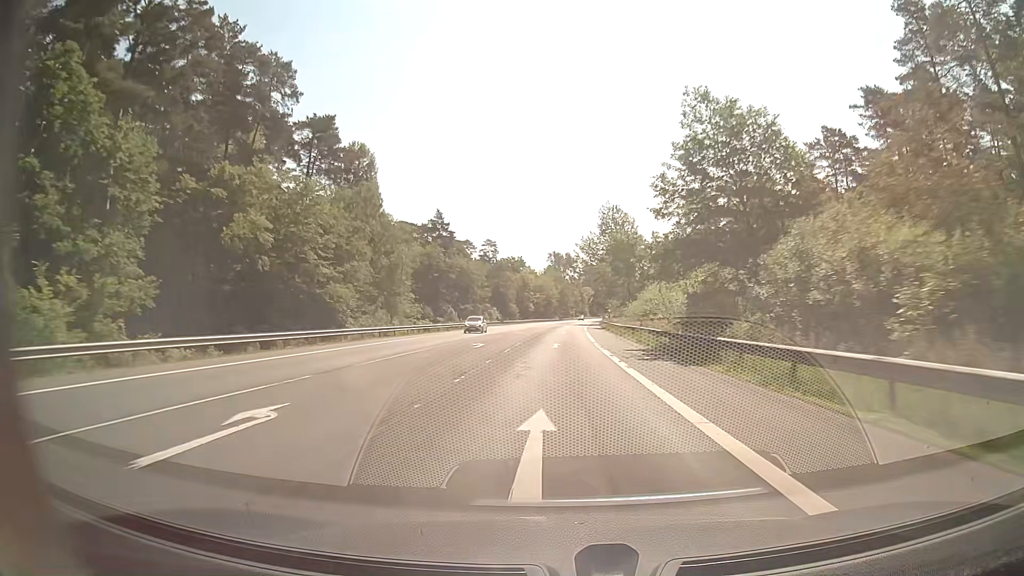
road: secondary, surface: asphalt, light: Day
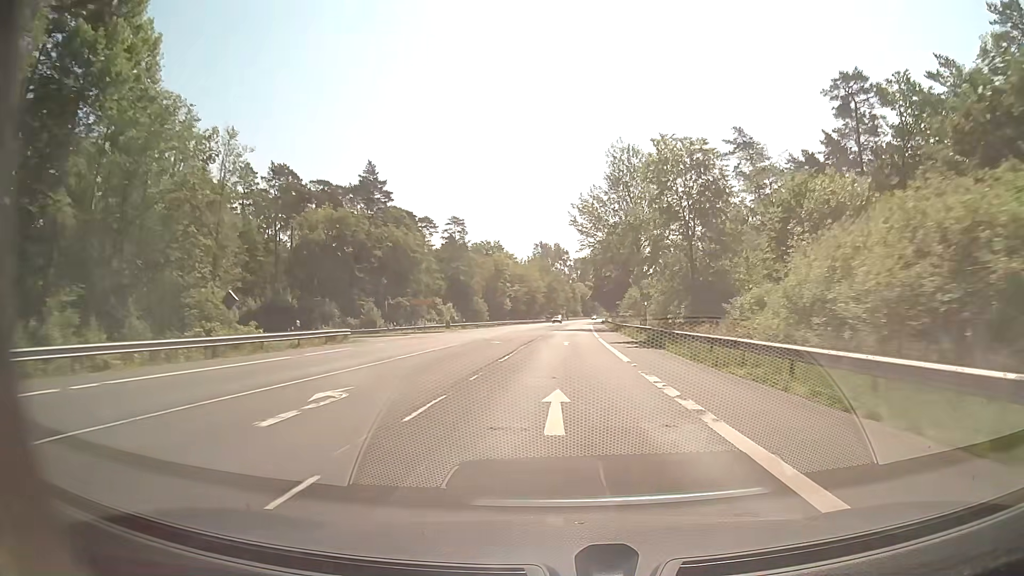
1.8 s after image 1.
(+0.4, +47.5) m; +1°
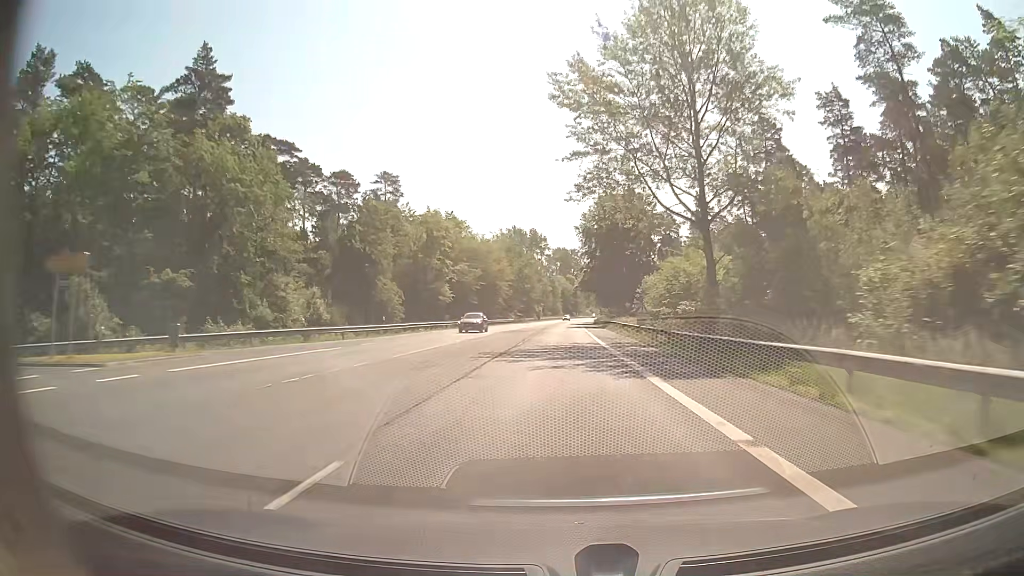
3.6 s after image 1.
(+0.7, +47.4) m; +2°
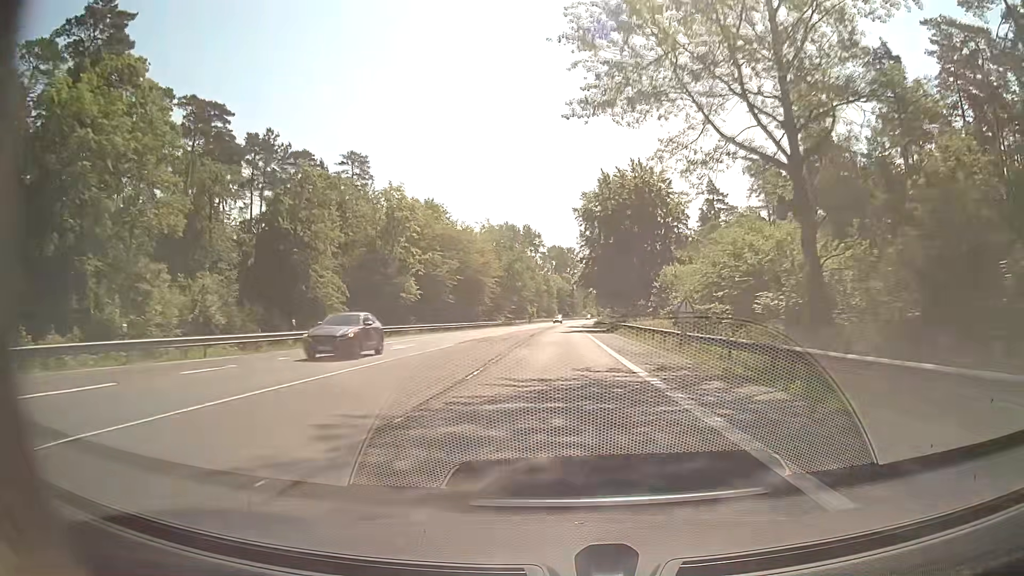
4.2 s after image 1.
(+0.1, +15.8) m; +1°
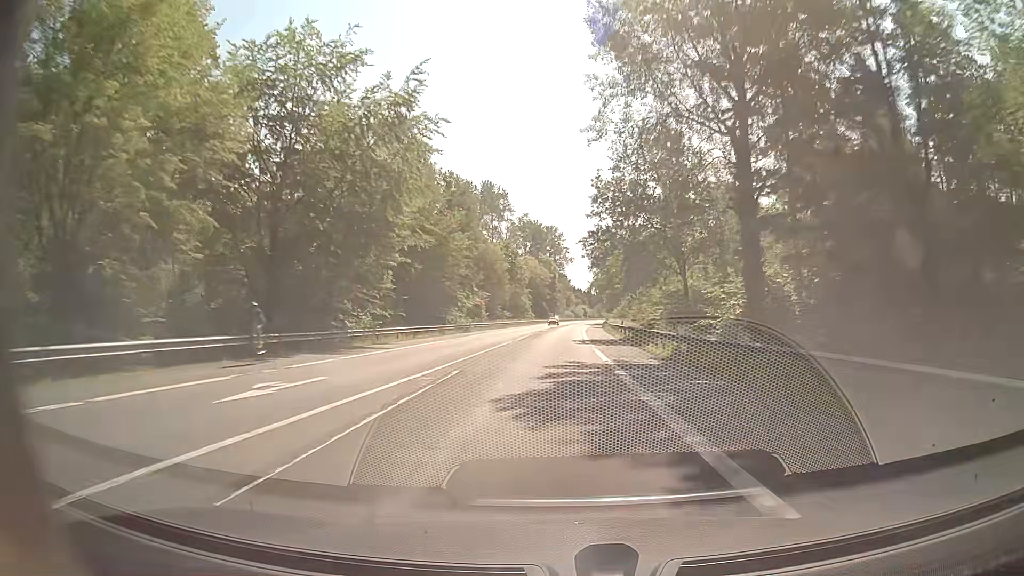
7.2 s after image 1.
(+1.0, +79.0) m; +2°
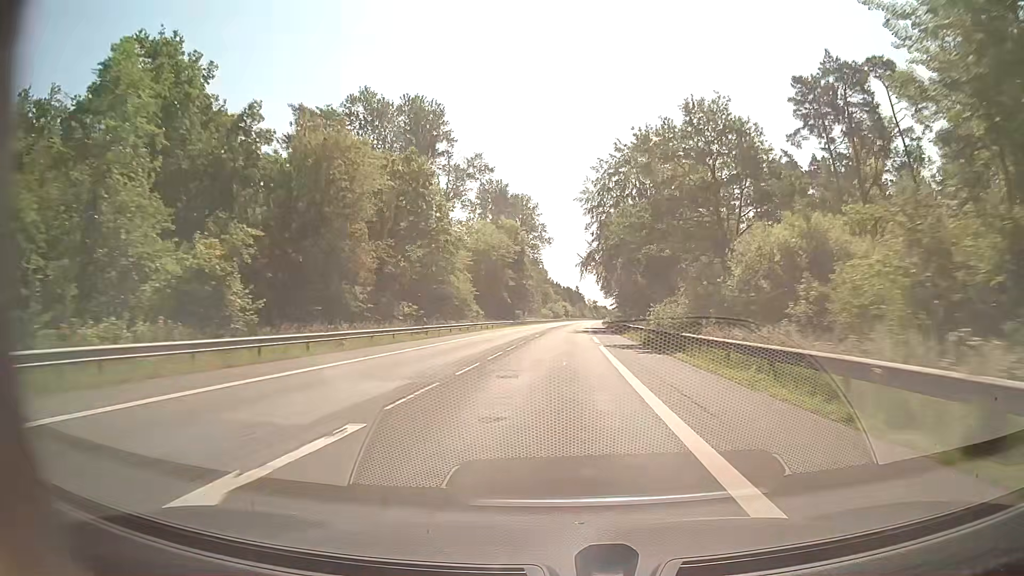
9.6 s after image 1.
(+0.7, +63.3) m; +2°
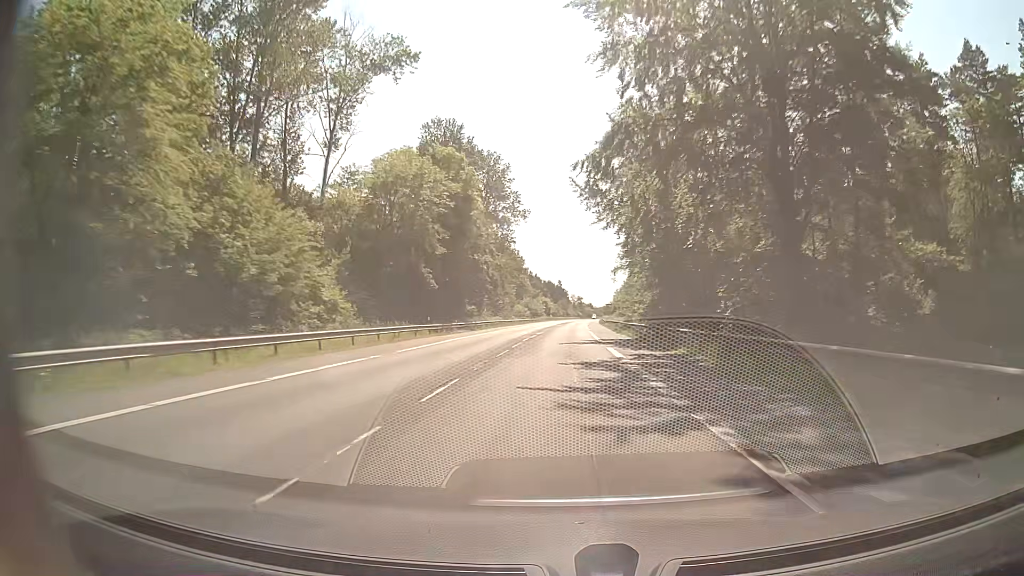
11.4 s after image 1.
(+0.6, +47.4) m; +1°
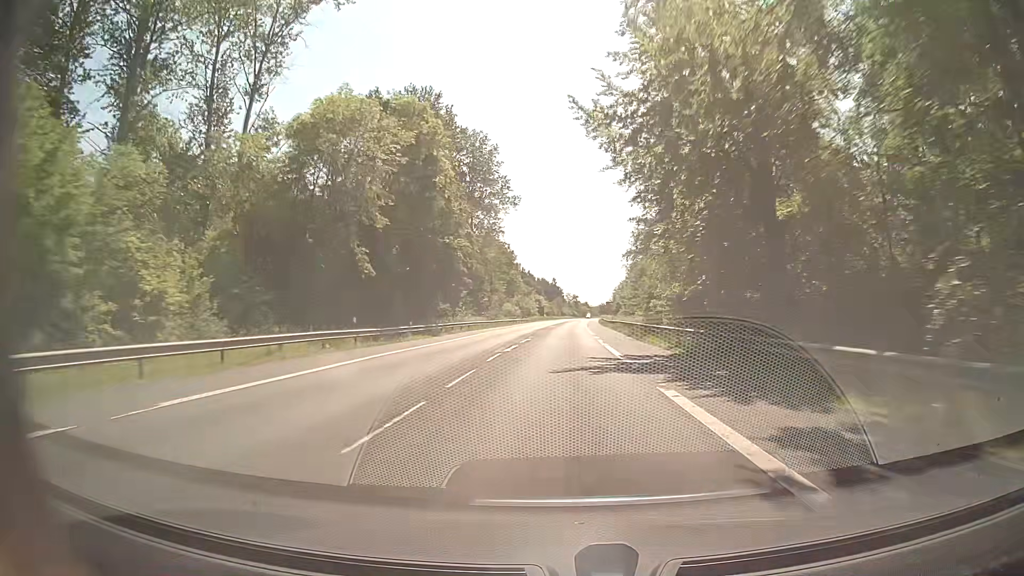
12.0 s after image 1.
(+0.2, +15.5) m; +1°
(0, +10) (0, +20) (0, +30) (0, +40) (+1, +50) (+1, +60) (+1, +70) (+2, +80) (+2, +90) (+3, +100) m
